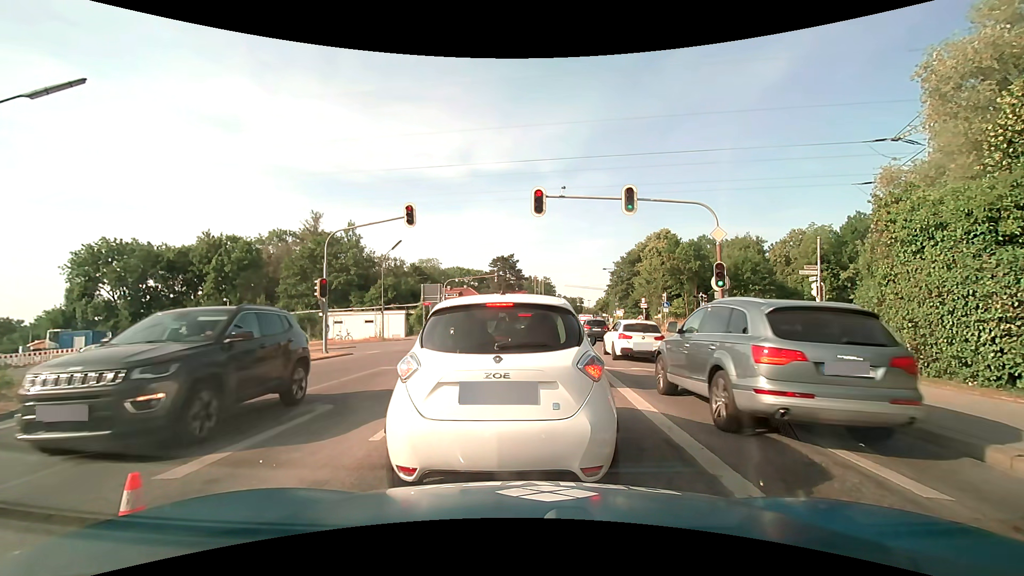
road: secondary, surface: asphalt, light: Day
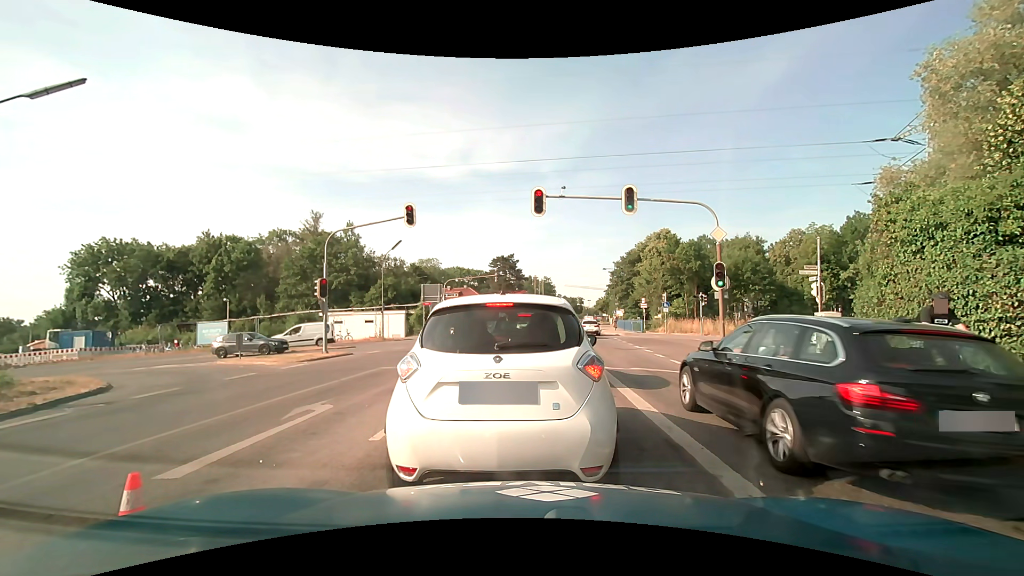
(0.0, 0.0) m; 0°
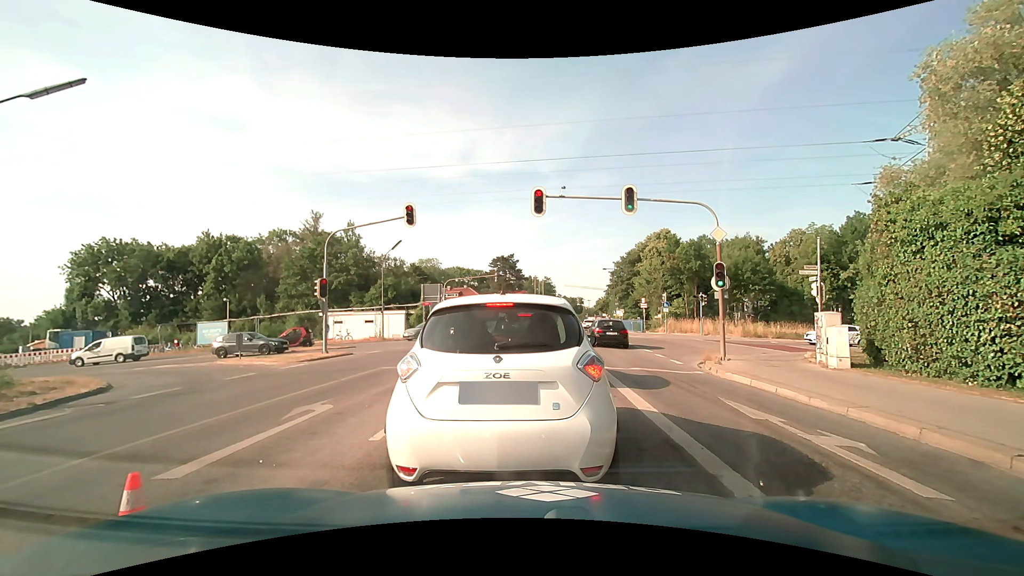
(0.0, 0.0) m; 0°
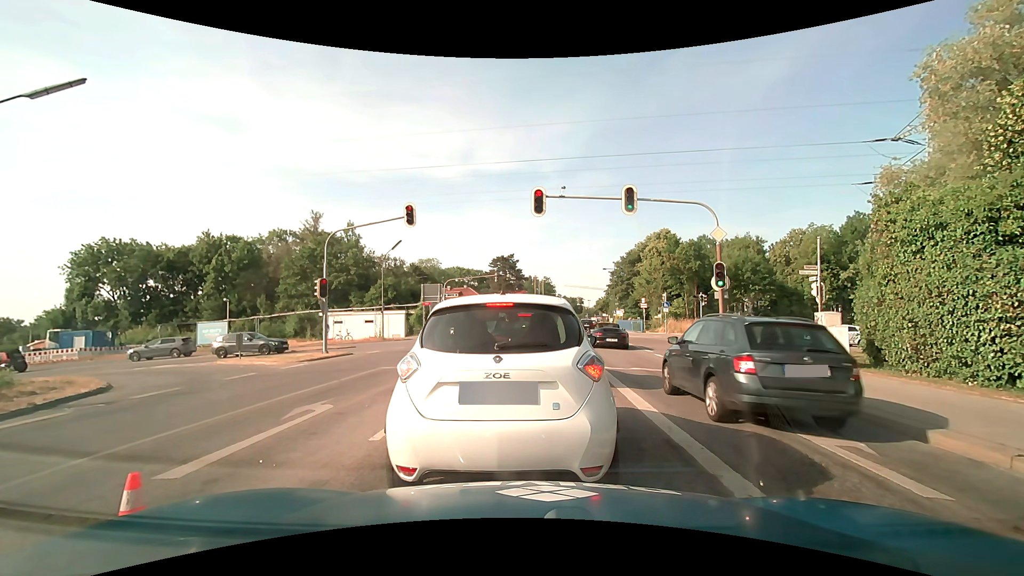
(0.0, 0.0) m; 0°
